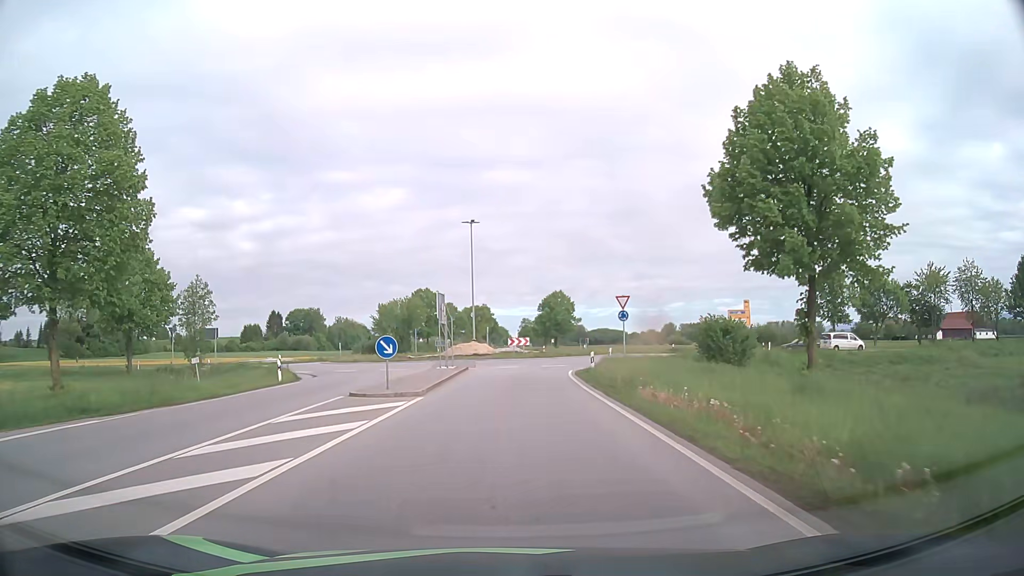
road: primary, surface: asphalt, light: Day
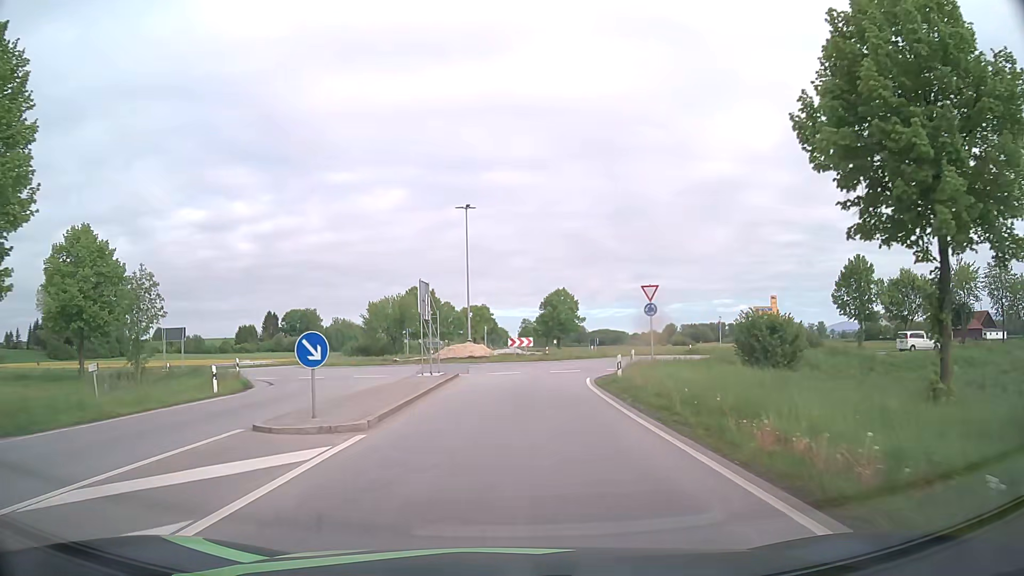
(0.0, +6.9) m; 0°
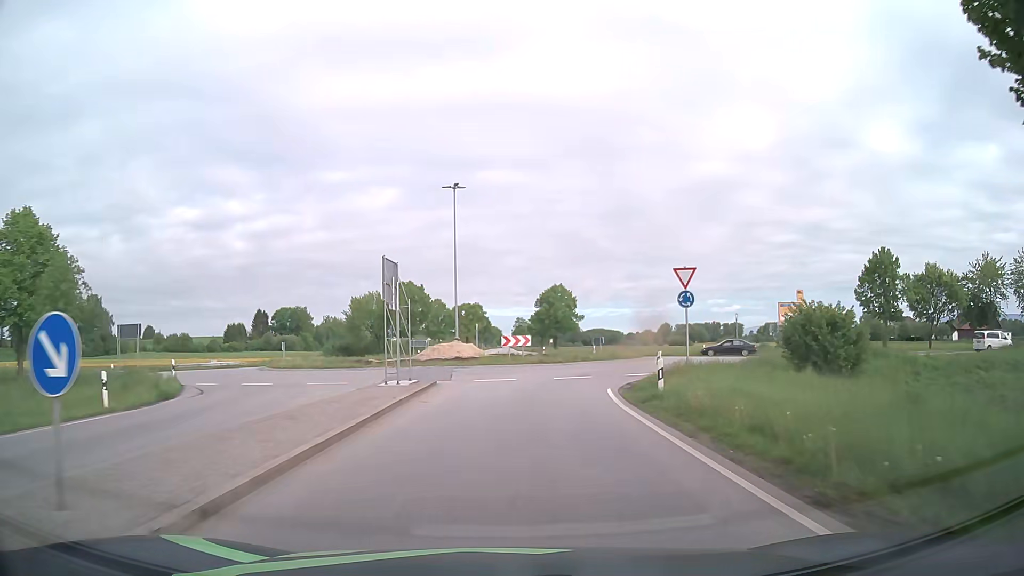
(0.0, +6.7) m; 0°
(0, +10) (+1, +20) (+5, +29) (+9, +38) (+11, +48) (+8, +58) (+4, +67) (+2, +77) (+1, +87) (+1, +97) m
